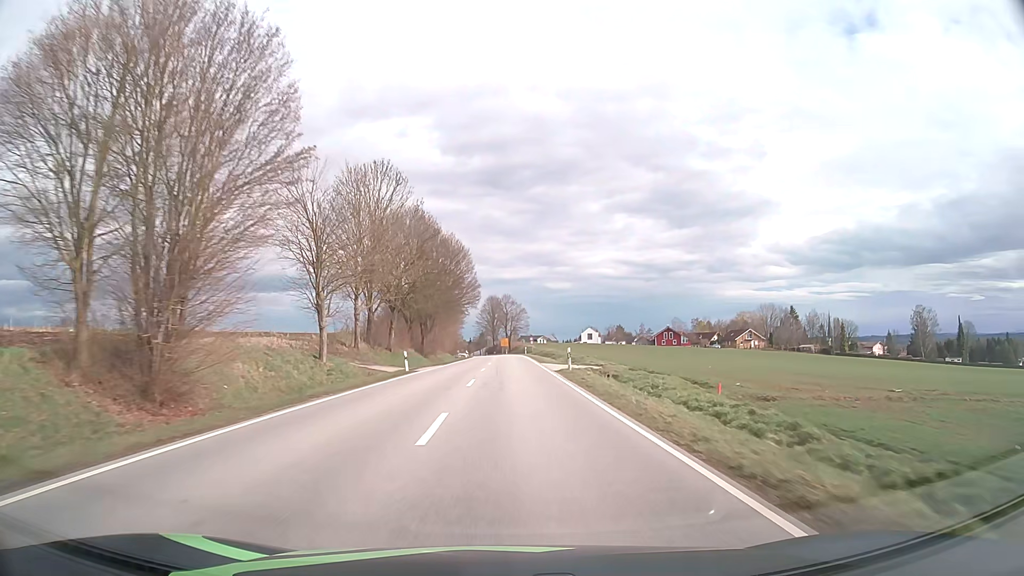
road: secondary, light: Day
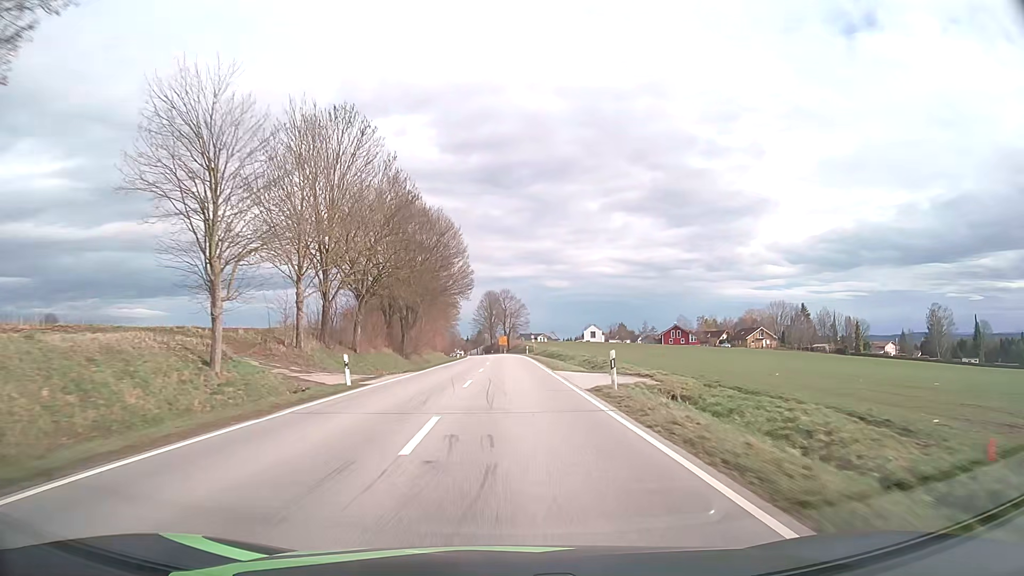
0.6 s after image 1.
(0.0, +12.7) m; 0°
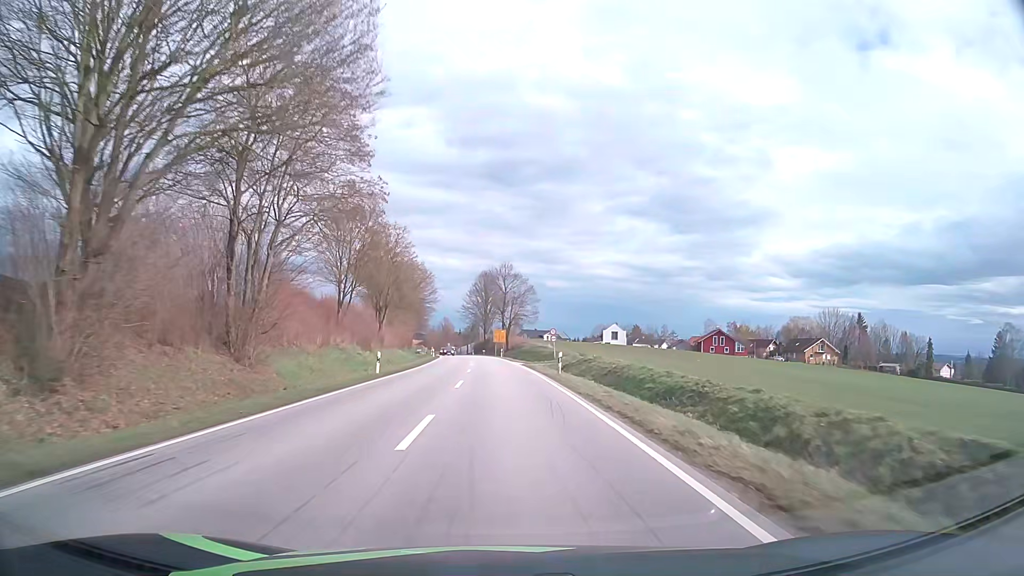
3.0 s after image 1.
(-0.1, +47.5) m; 0°
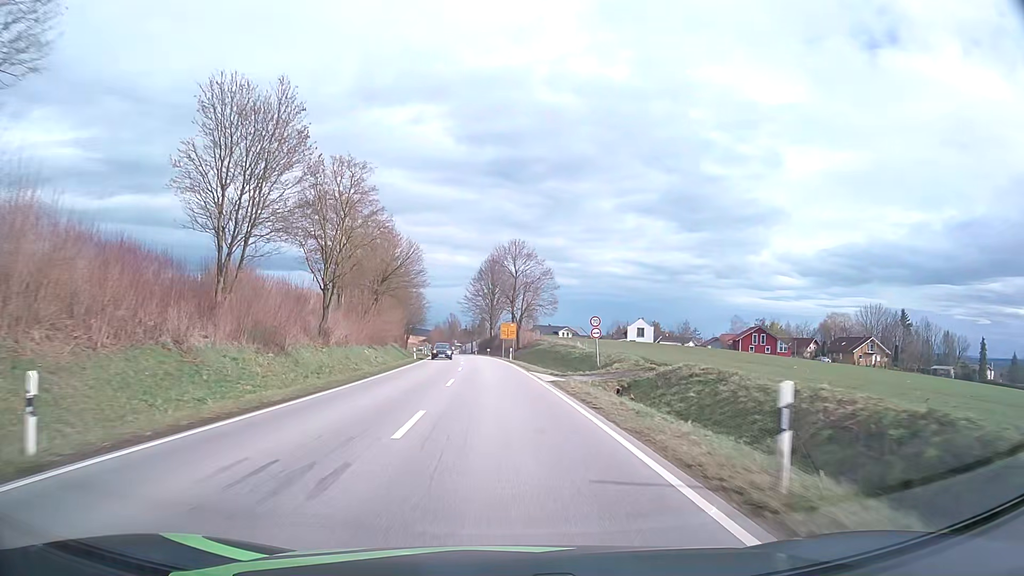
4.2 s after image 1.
(0.0, +23.1) m; -1°
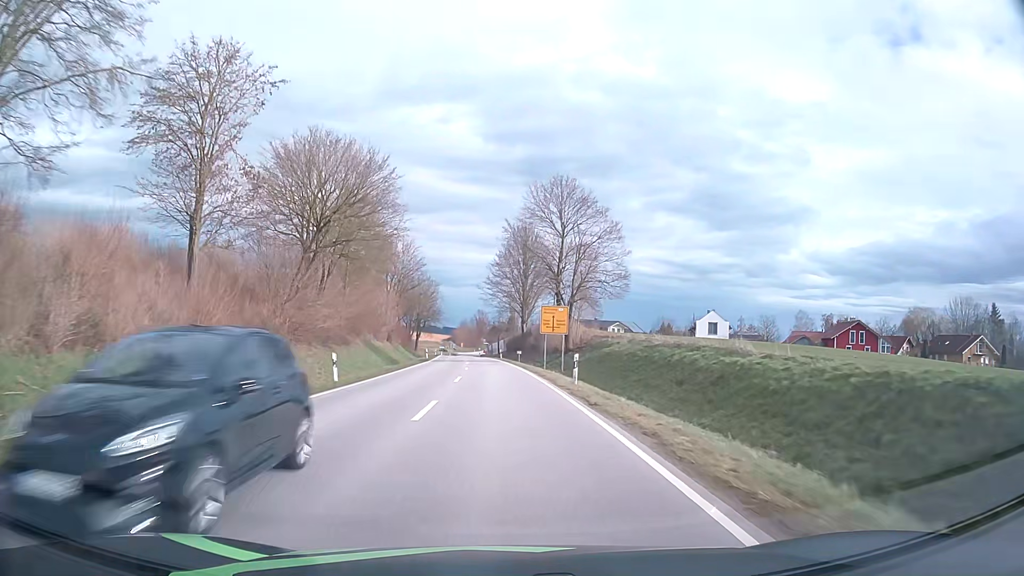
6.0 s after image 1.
(-0.8, +34.0) m; -2°
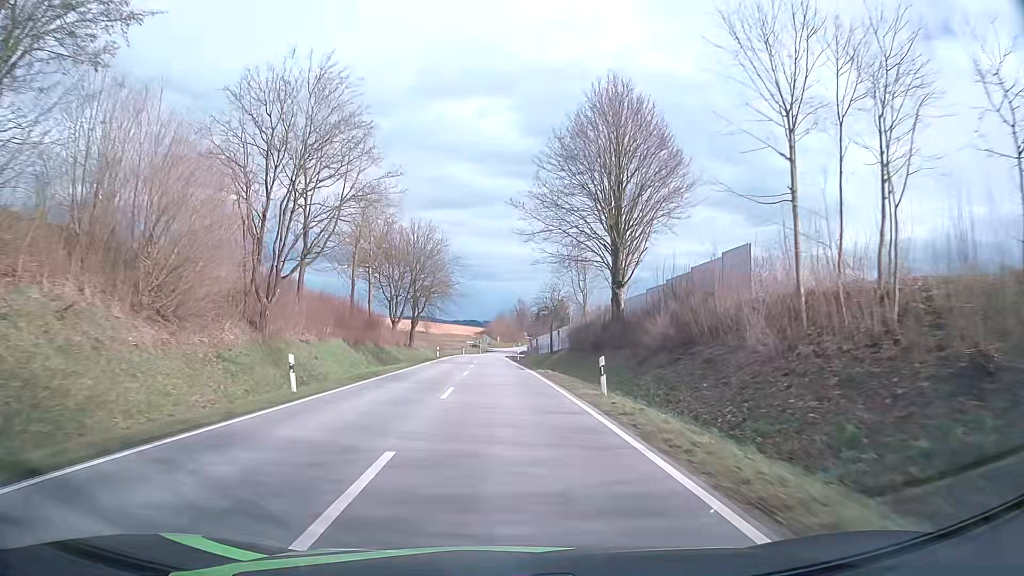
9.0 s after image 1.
(-1.9, +55.6) m; -4°
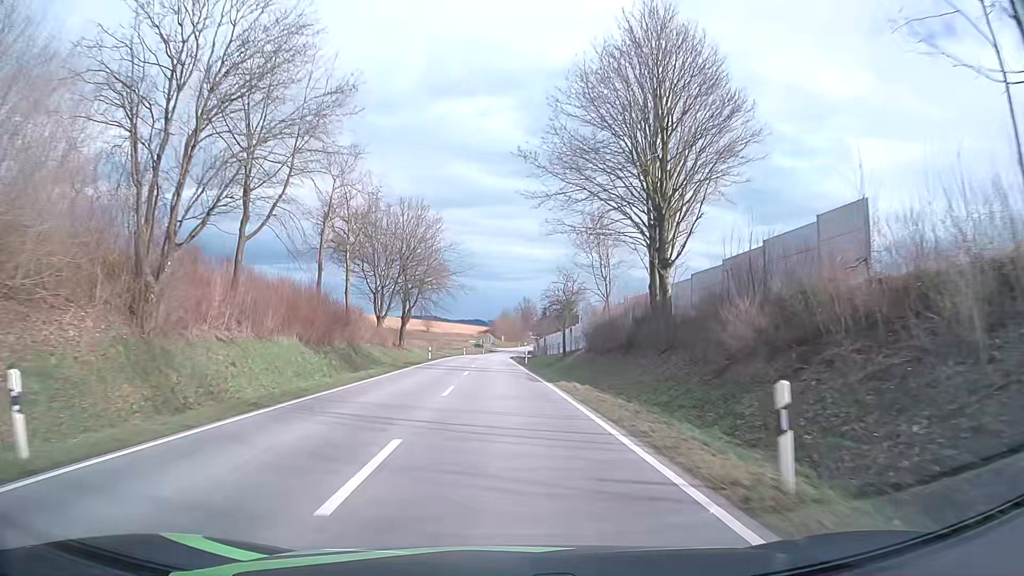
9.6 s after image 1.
(+0.1, +11.1) m; 0°
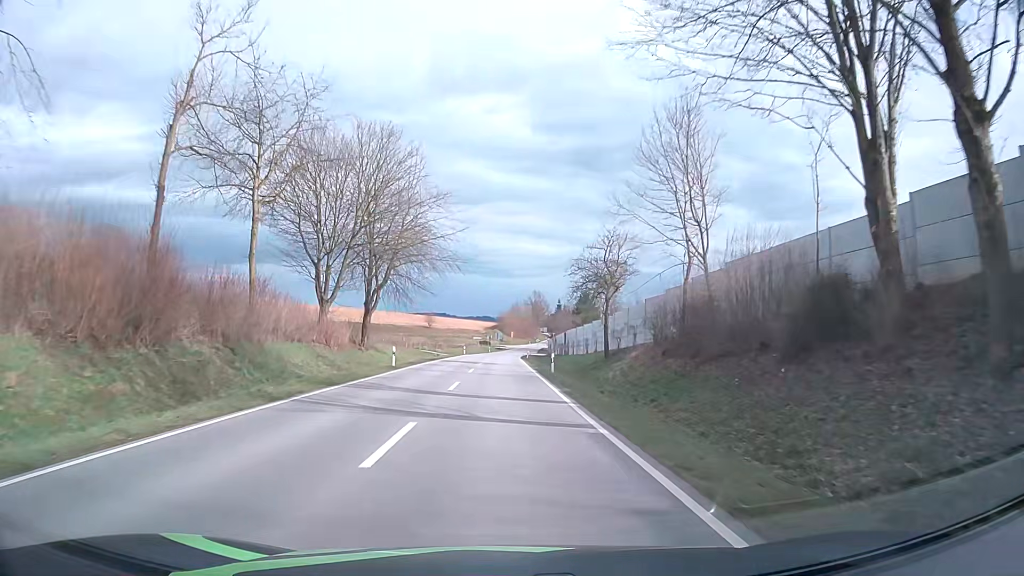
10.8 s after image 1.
(-0.1, +22.1) m; -1°
(0, +10) (0, +20) (0, +30) (0, +40) (0, +50) (0, +60) (0, +70) (0, +80) (0, +90) (0, +100) m
